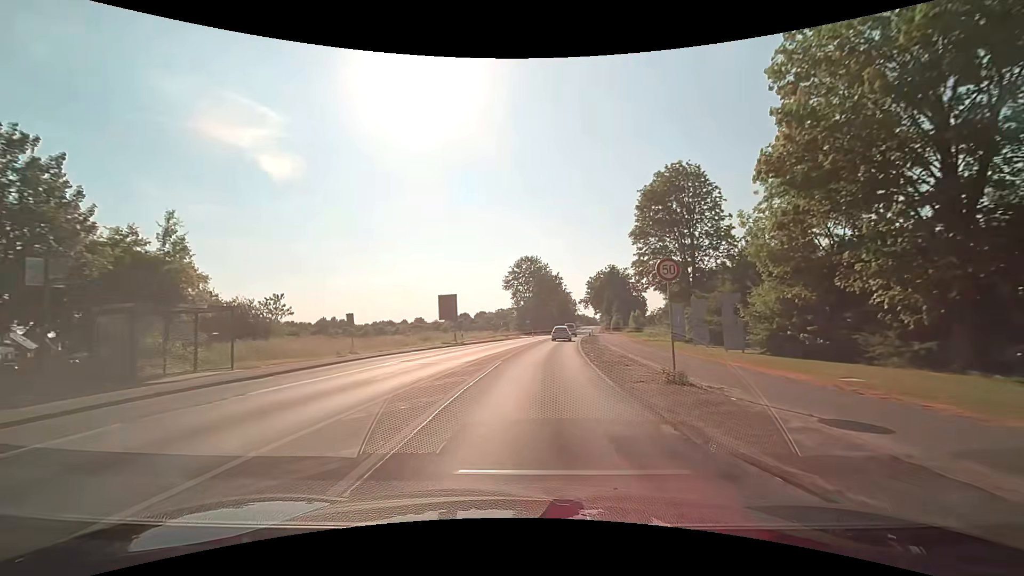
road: secondary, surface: asphalt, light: Day
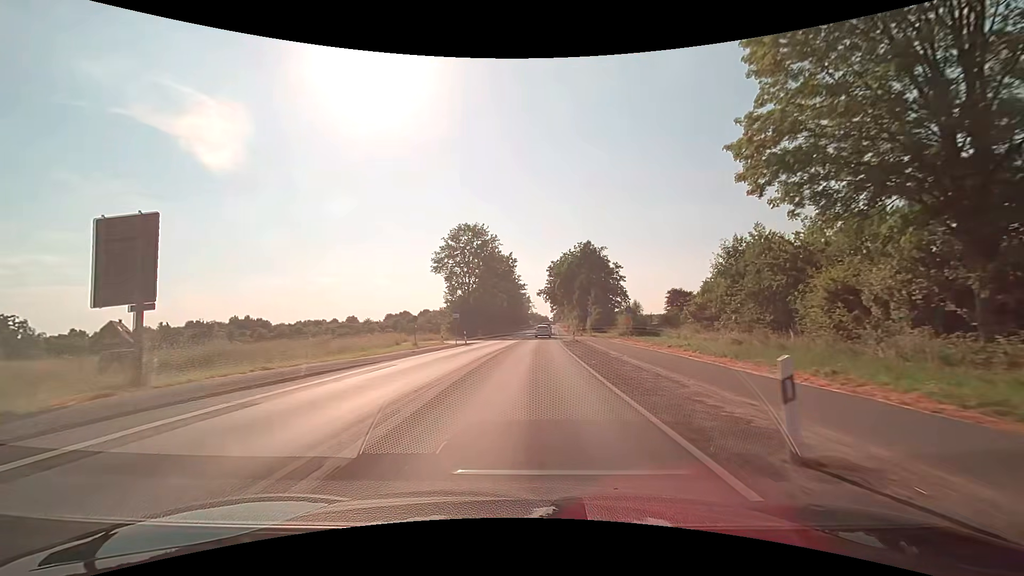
(+2.2, +36.6) m; +6°
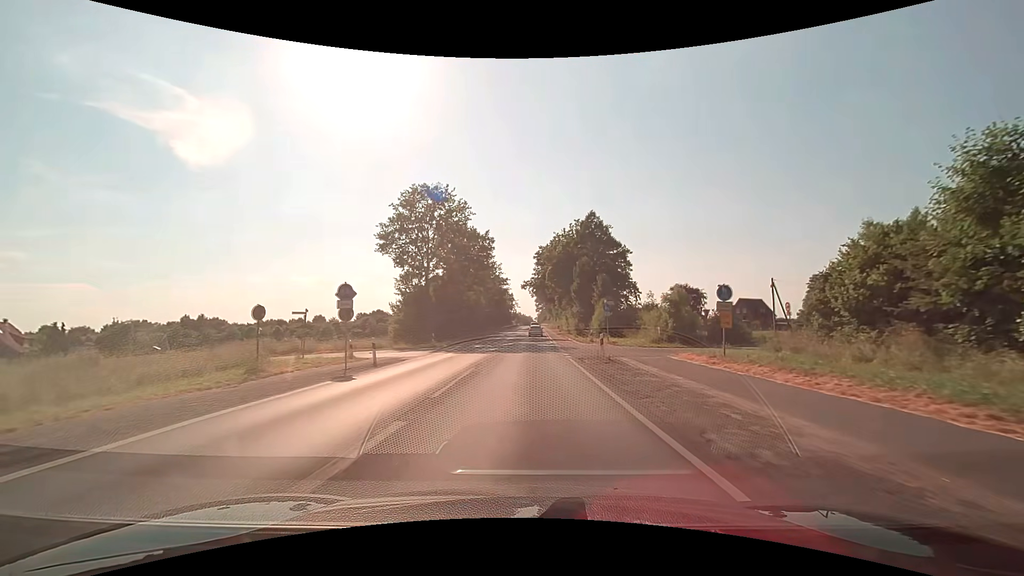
(+0.4, +22.7) m; +2°
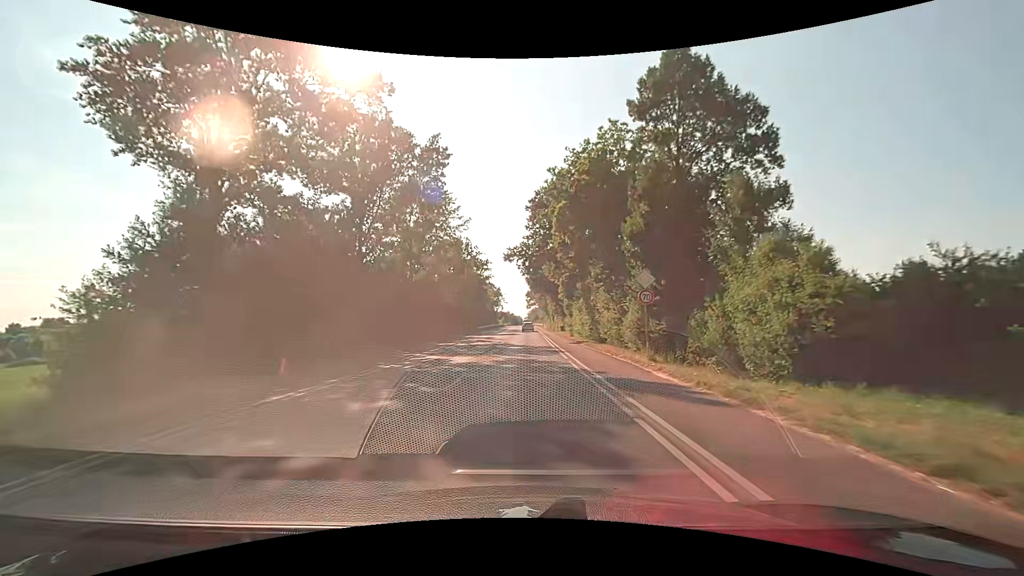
(+0.2, +38.5) m; +1°
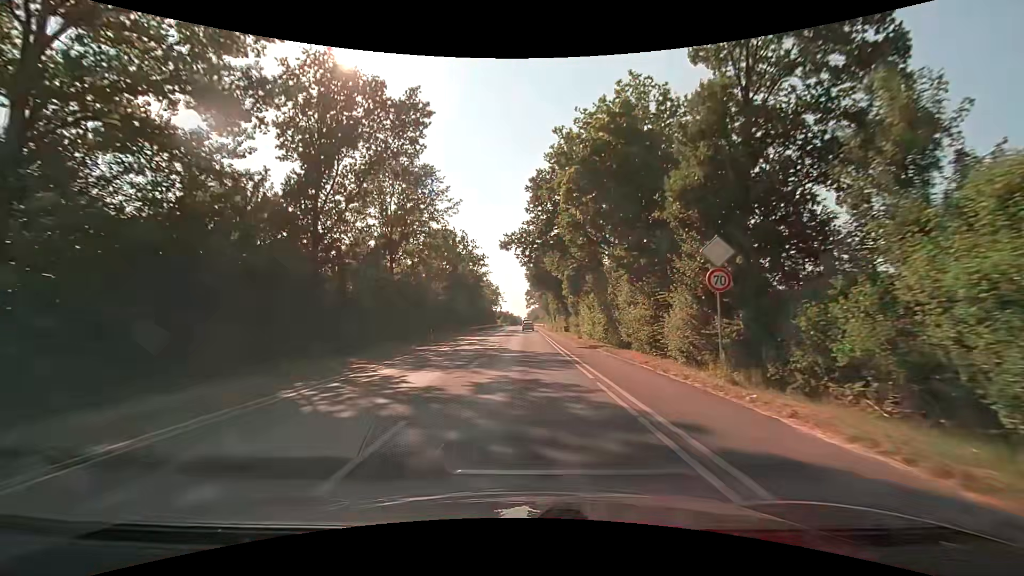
(0.0, +7.8) m; 0°
(0, +10) (0, +20) (0, +30) (0, +40) (0, +50) (0, +60) (0, +70) (0, +80) (0, +90) (0, +100) m
